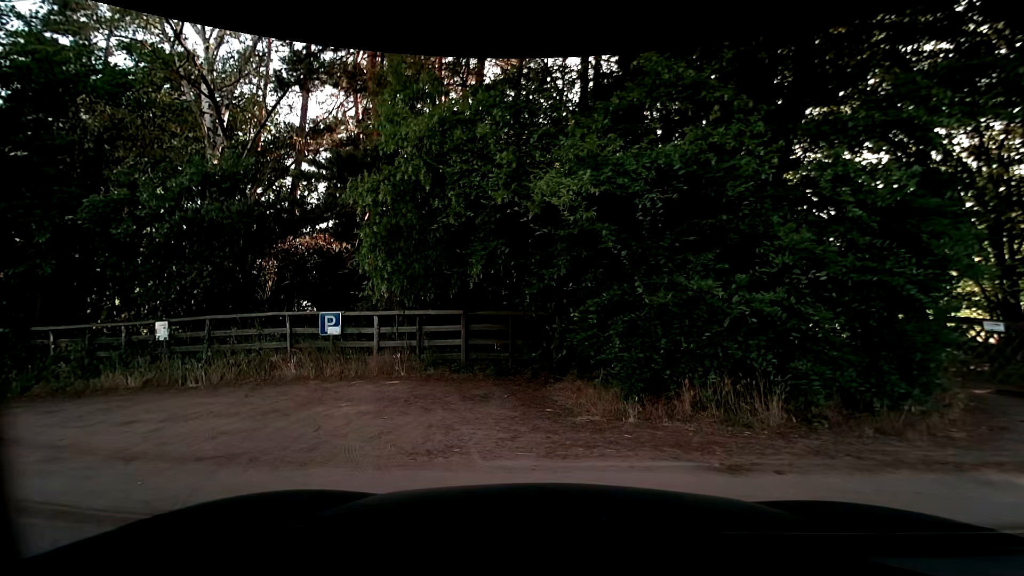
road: secondary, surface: asphalt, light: Day
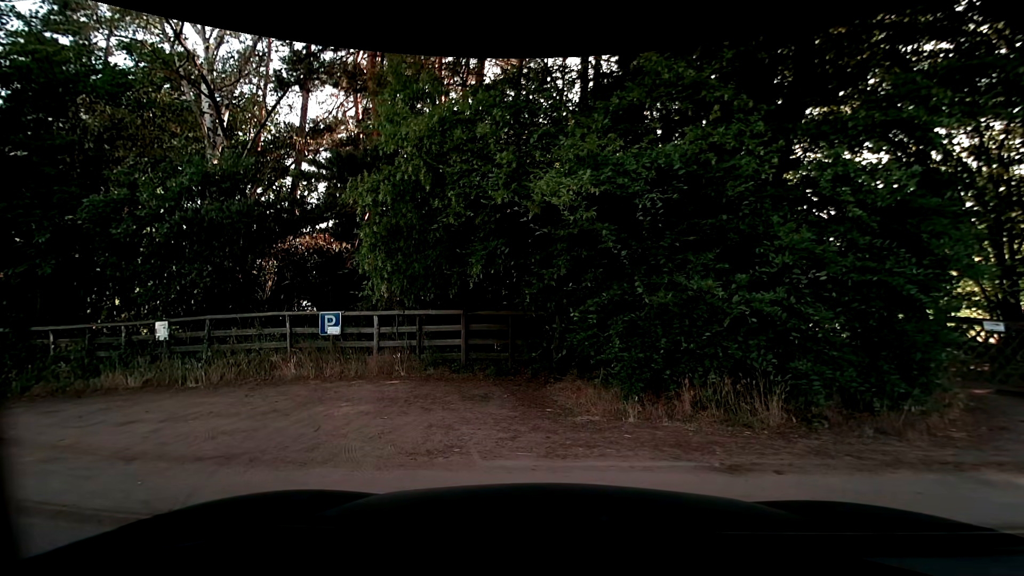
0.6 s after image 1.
(0.0, 0.0) m; 0°
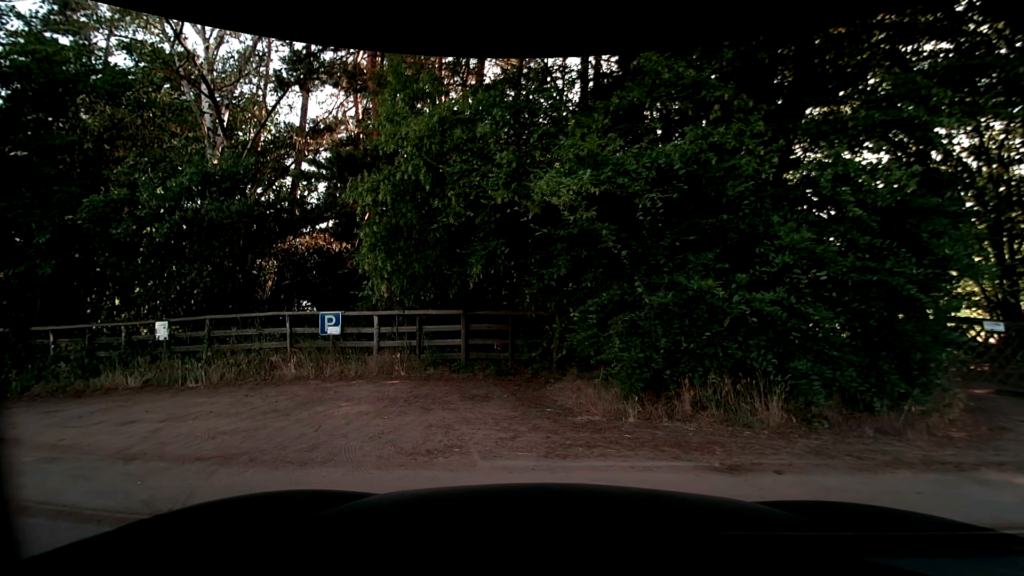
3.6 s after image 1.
(0.0, 0.0) m; 0°
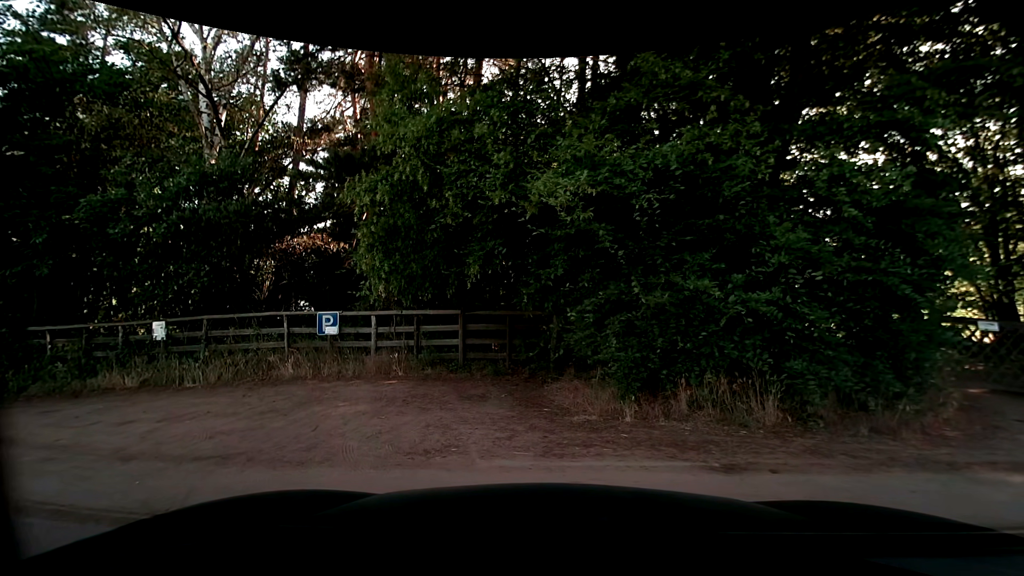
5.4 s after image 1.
(0.0, 0.0) m; 0°
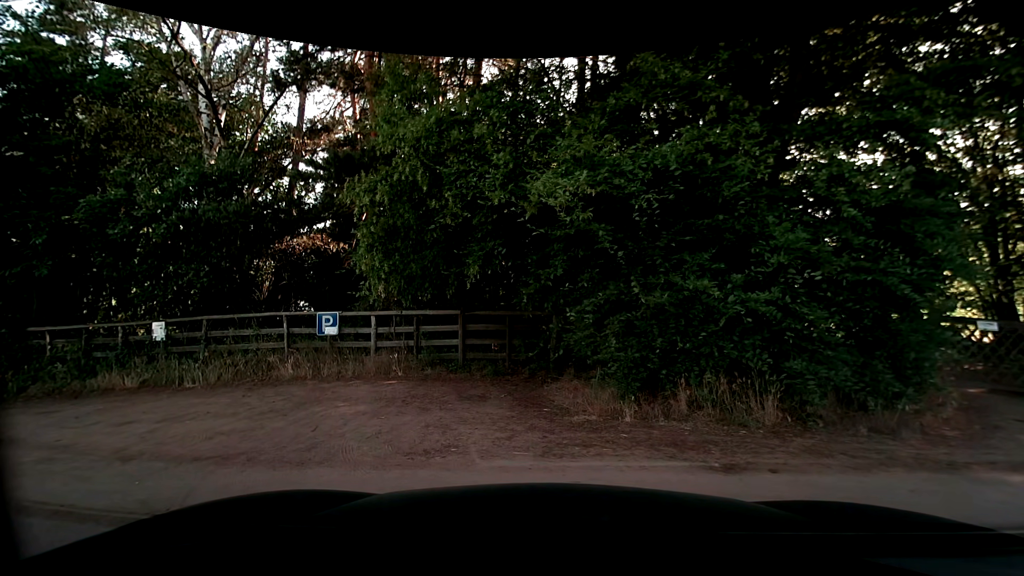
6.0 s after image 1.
(0.0, 0.0) m; 0°
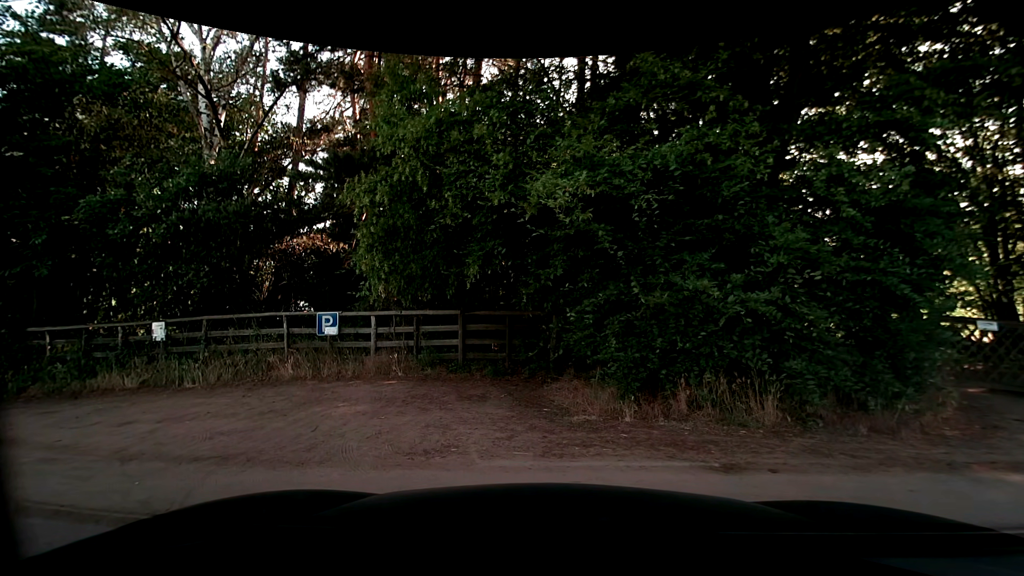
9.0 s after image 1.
(0.0, +0.1) m; 0°
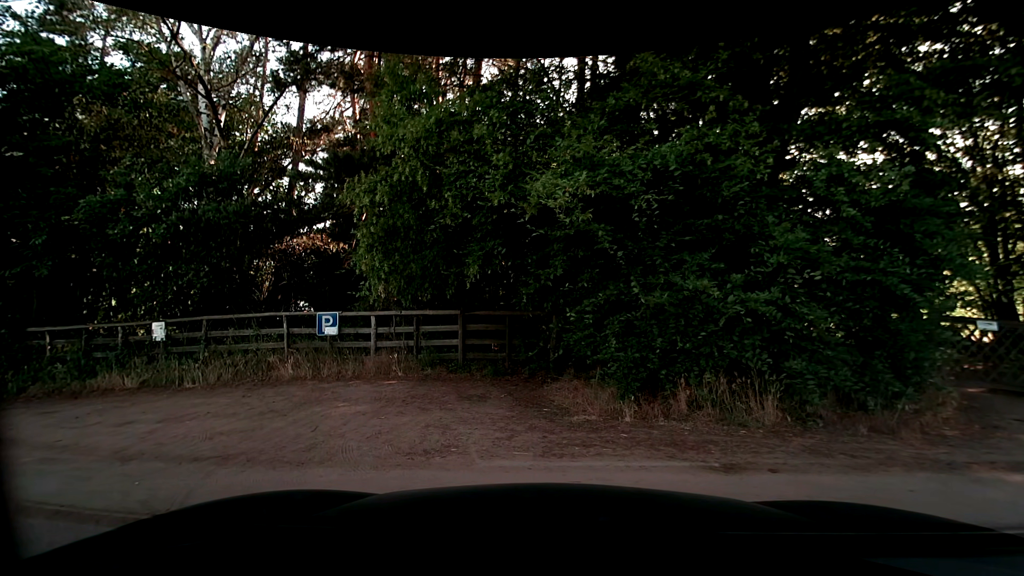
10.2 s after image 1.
(0.0, 0.0) m; 0°
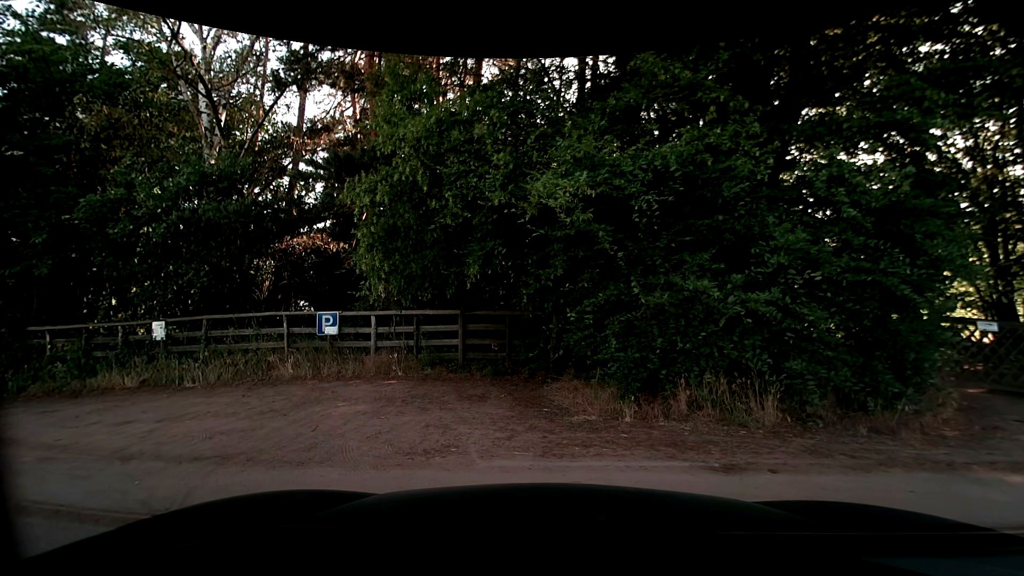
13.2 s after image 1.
(0.0, 0.0) m; 0°
